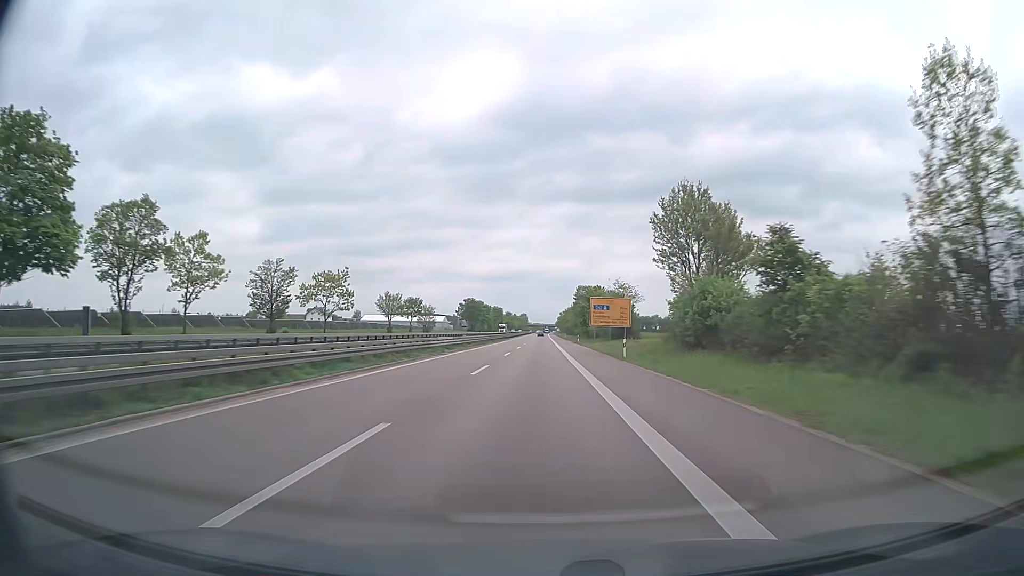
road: trunk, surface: asphalt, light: Day
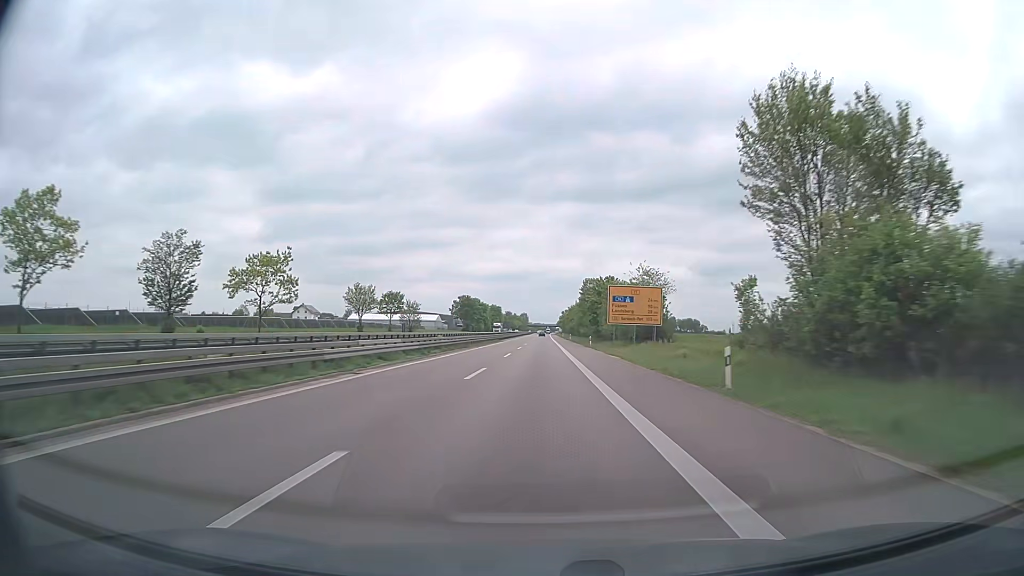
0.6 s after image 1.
(0.0, +20.5) m; 0°
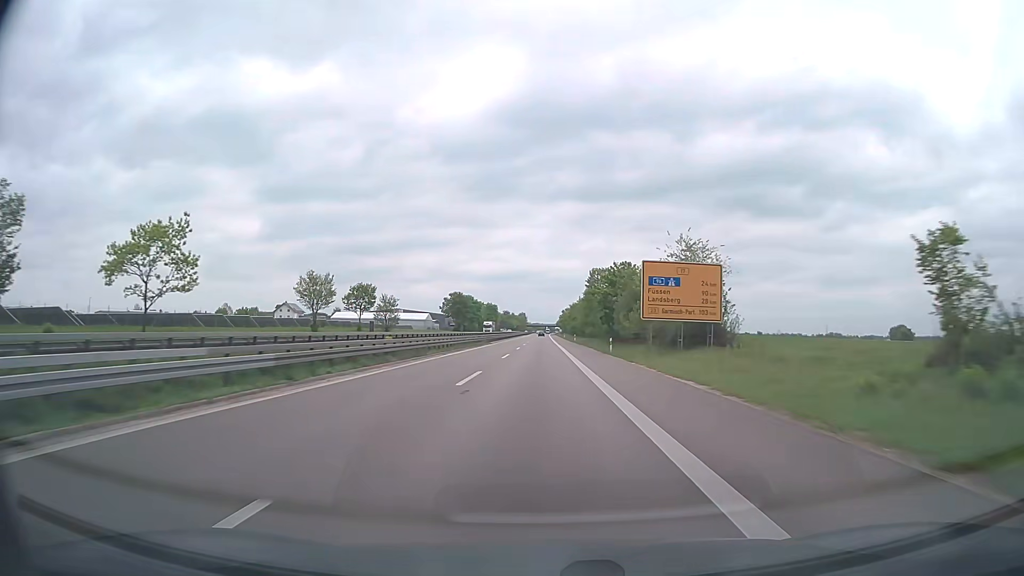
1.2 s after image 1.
(0.0, +20.1) m; 0°
(0, +10) (0, +20) (0, +30) (0, +40) (0, +50) (0, +60) (0, +70) (0, +80) (0, +90) (0, +100) m
